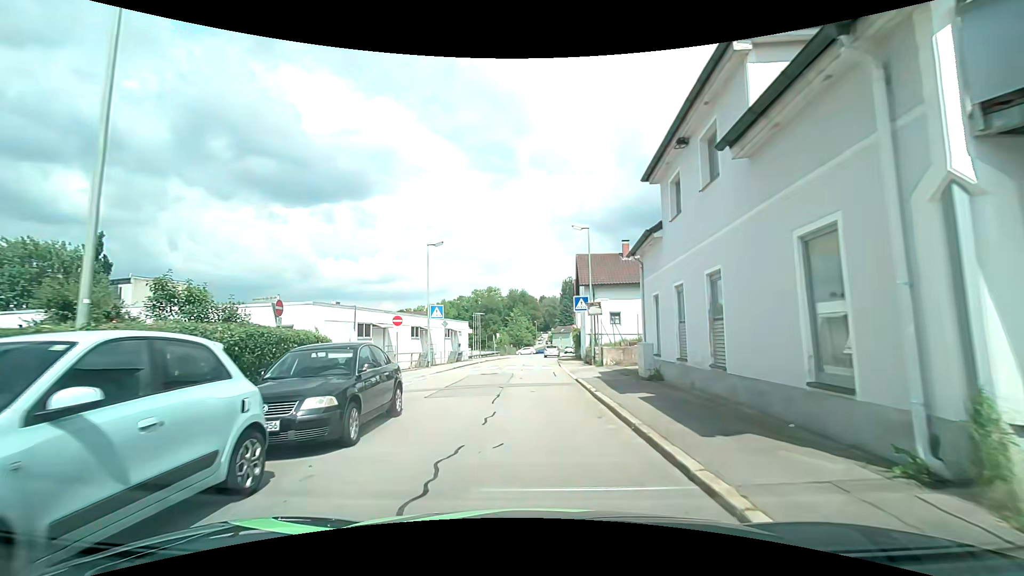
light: Day
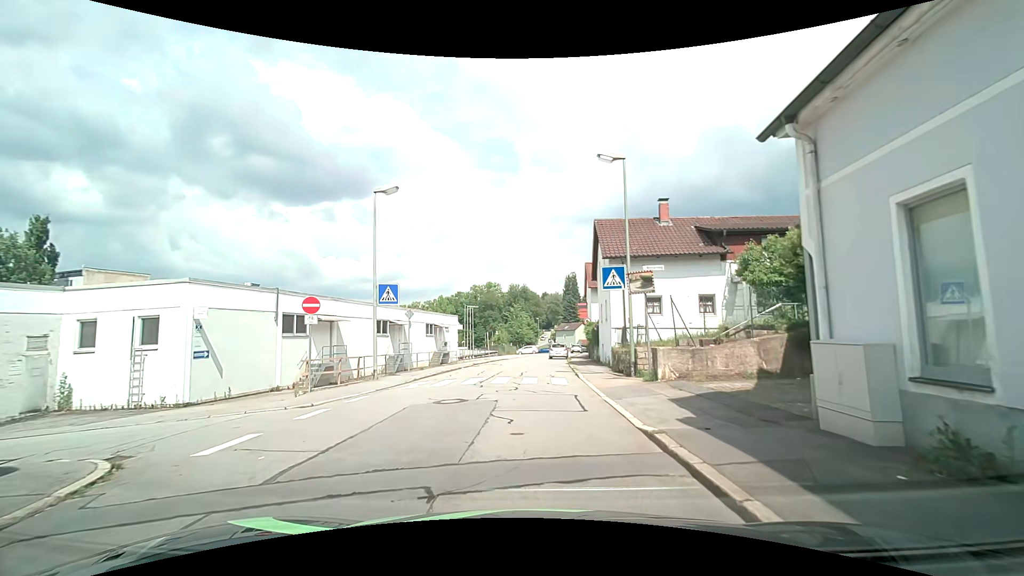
(-0.1, +10.7) m; -1°
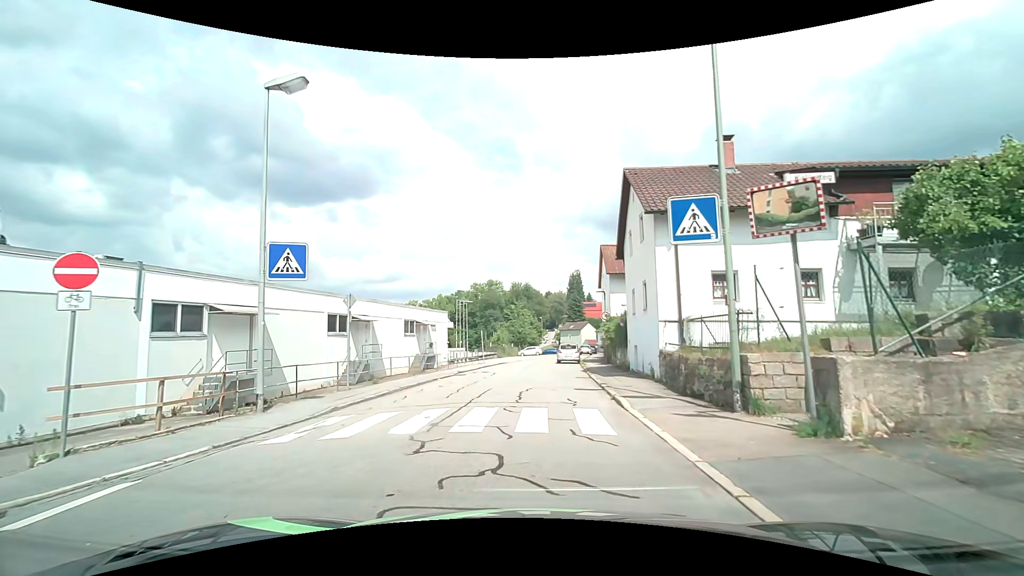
(+0.1, +8.6) m; 0°
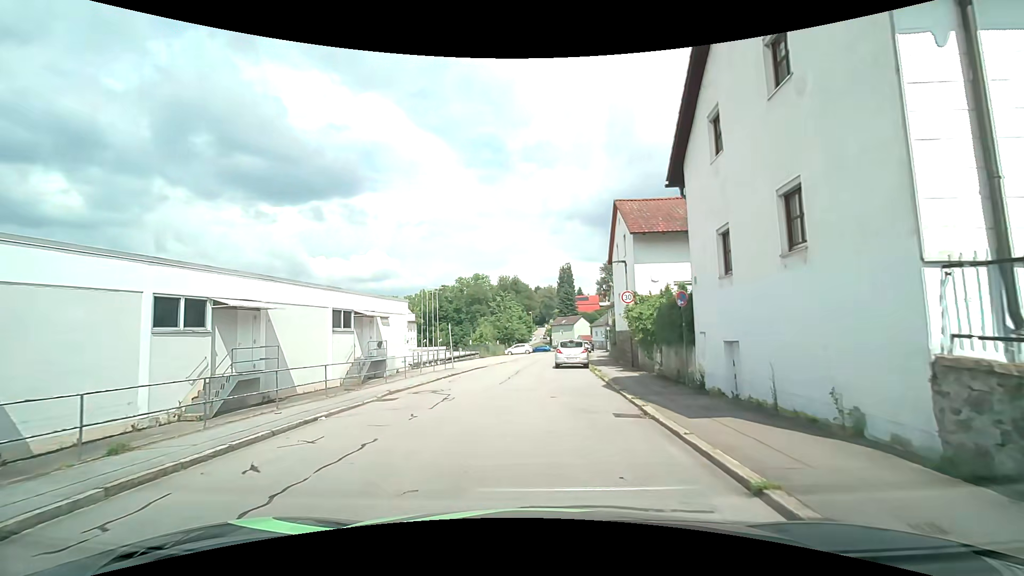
(+0.1, +11.4) m; +1°
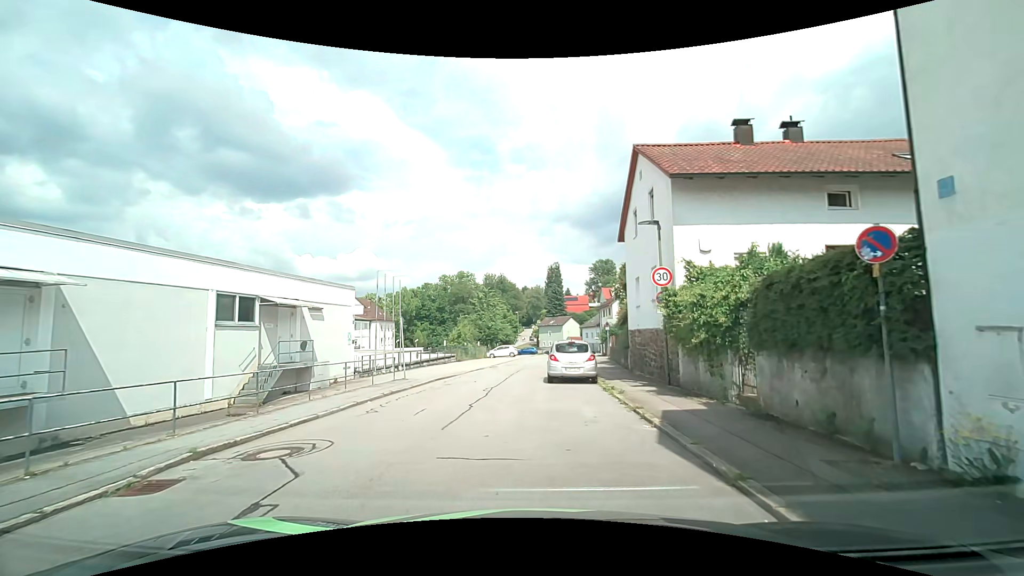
(+0.2, +8.1) m; +2°
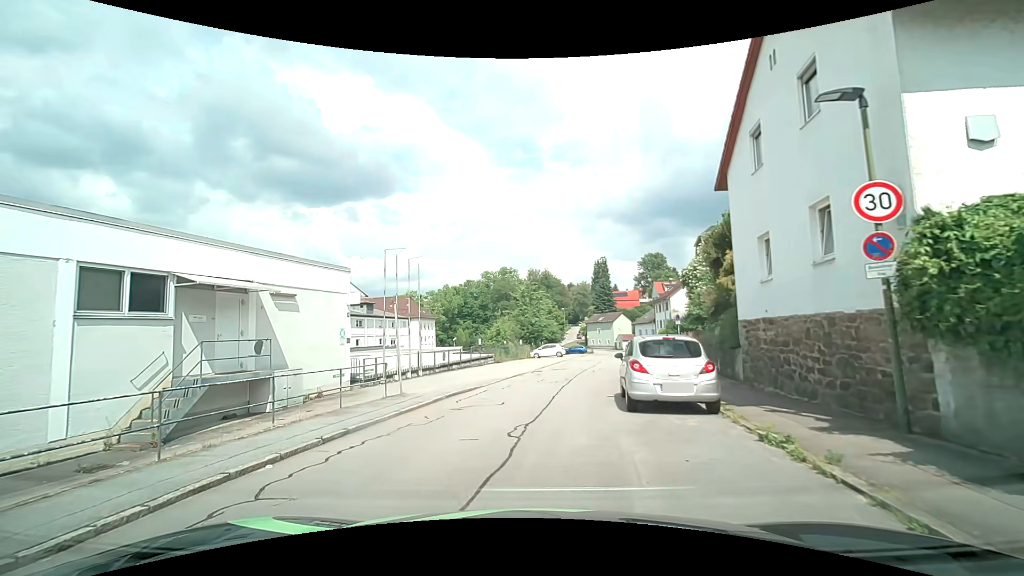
(-0.1, +7.3) m; -4°
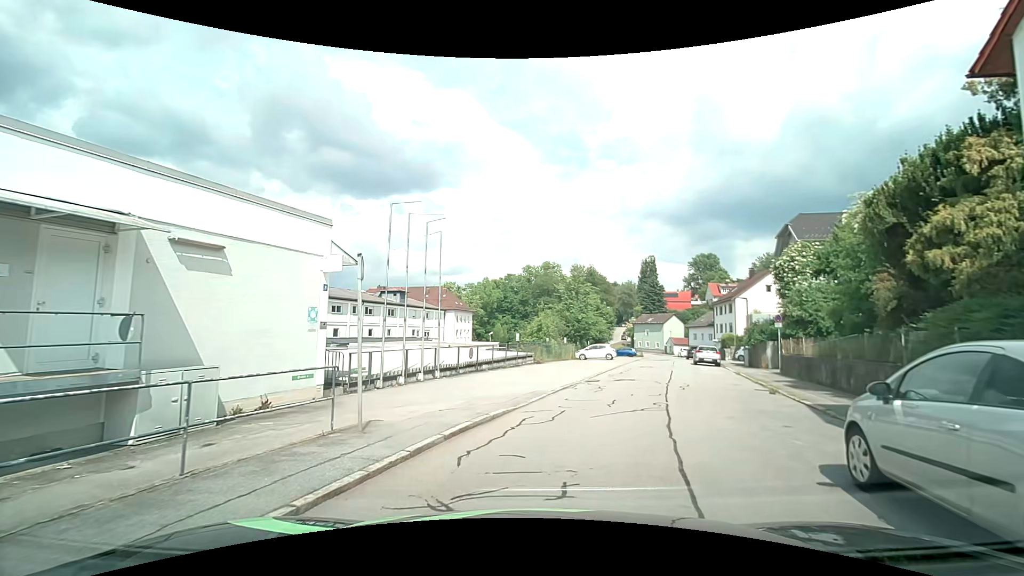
(-0.5, +7.0) m; -6°
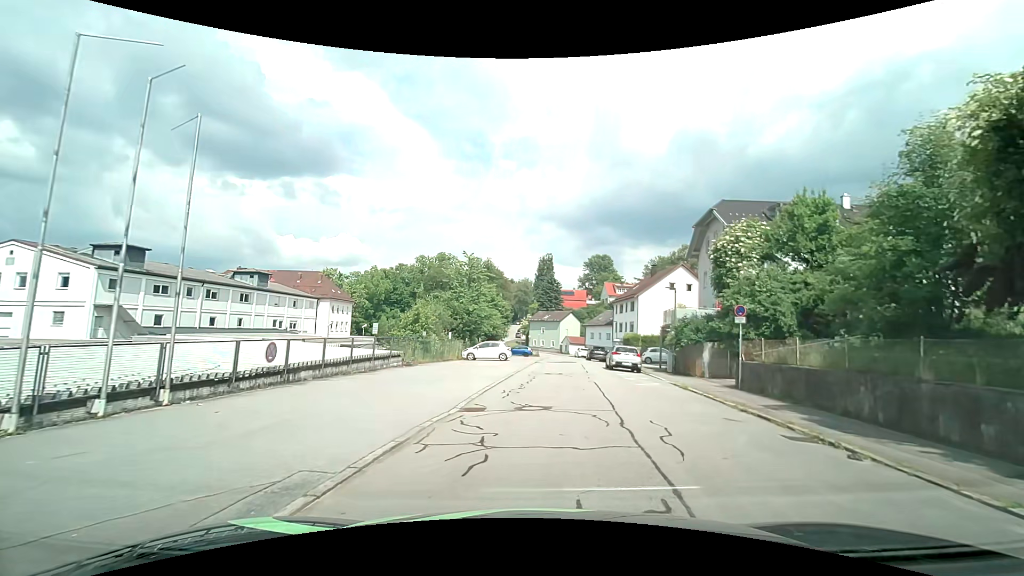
(+1.0, +9.6) m; +12°
(+1, +10) (+1, +20) (+2, +30) (+3, +40) (+4, +50) (+4, +60) (+5, +70) (+5, +80) (+5, +90) (+3, +100) m
